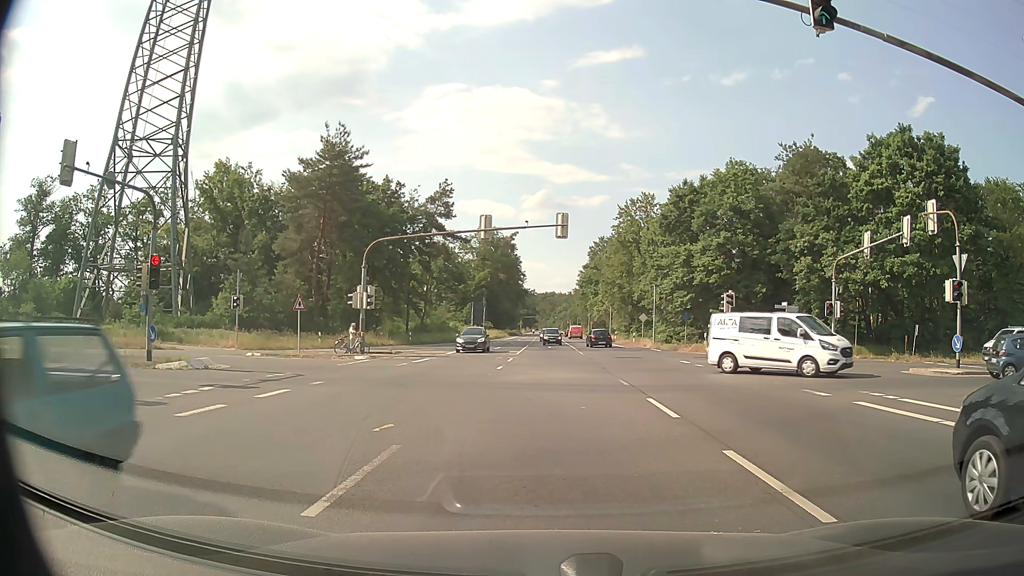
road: primary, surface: asphalt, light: Day
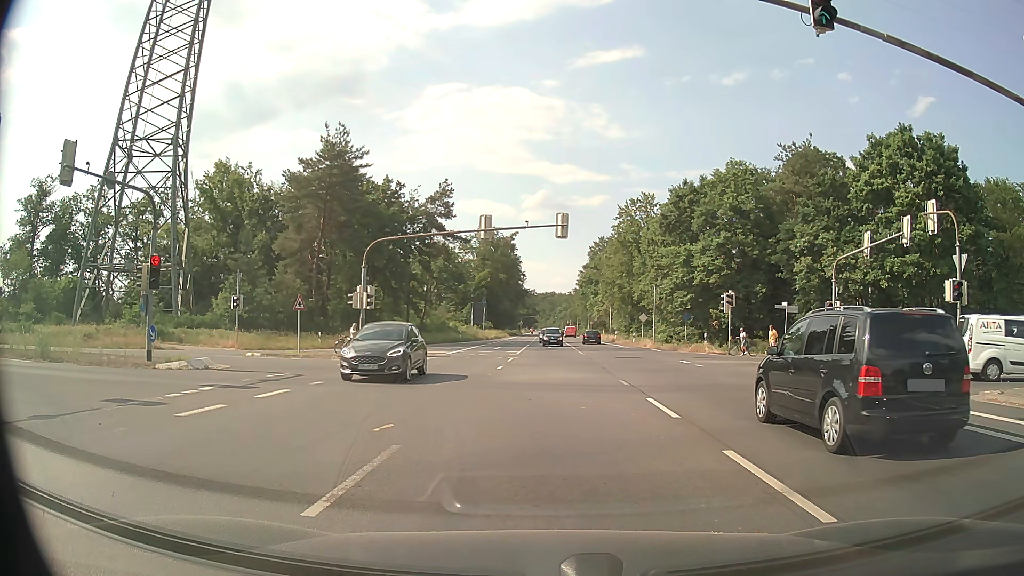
(0.0, 0.0) m; 0°
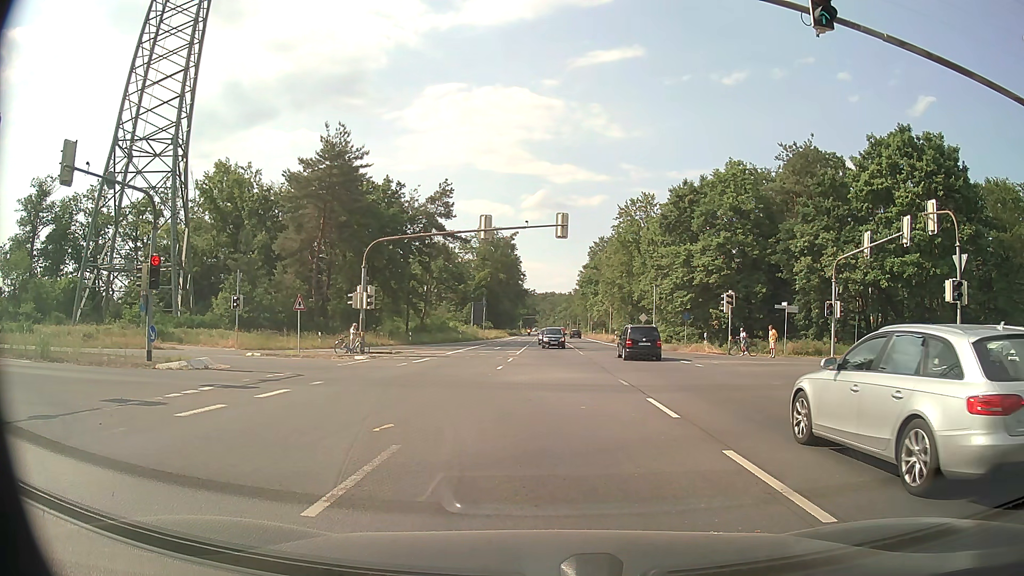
(0.0, 0.0) m; 0°
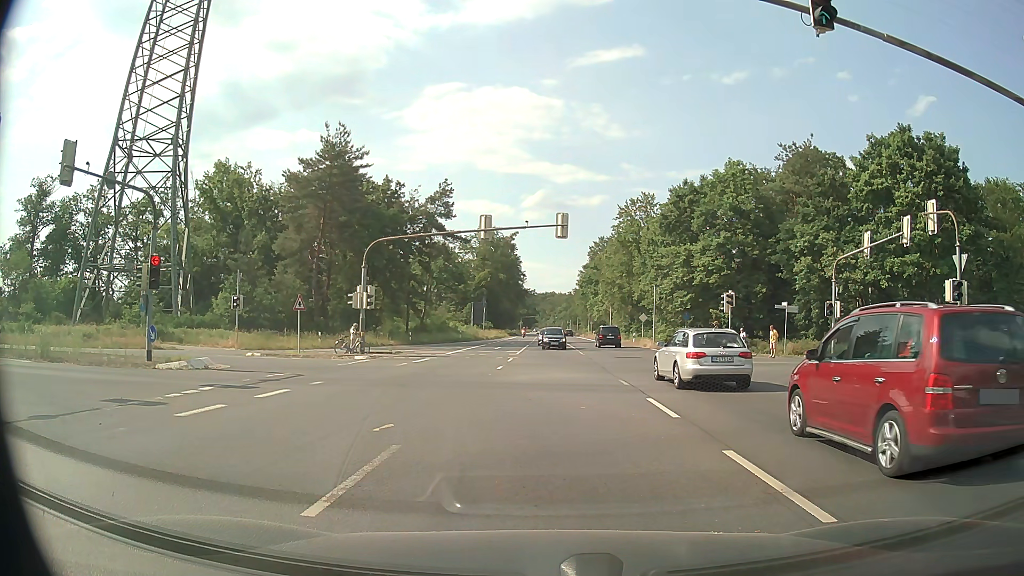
(0.0, 0.0) m; 0°
